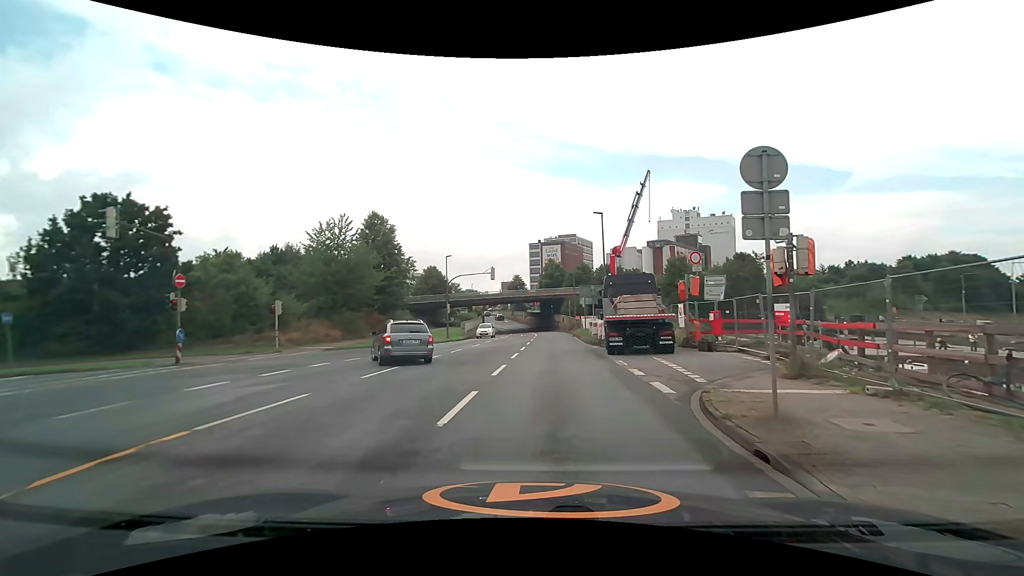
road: unclassified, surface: asphalt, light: Day
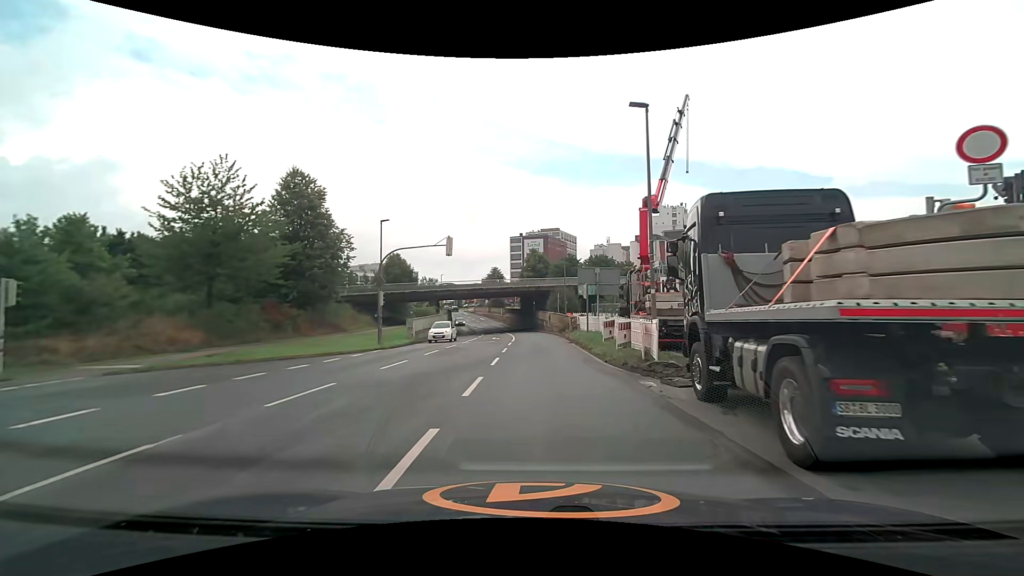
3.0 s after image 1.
(+0.2, +15.8) m; +2°
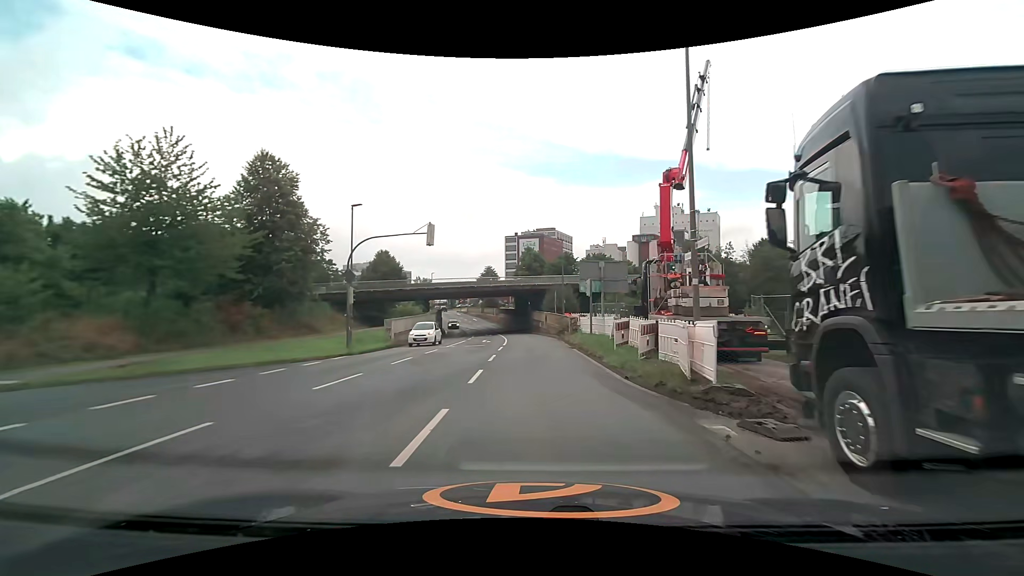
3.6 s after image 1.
(0.0, +4.3) m; +1°
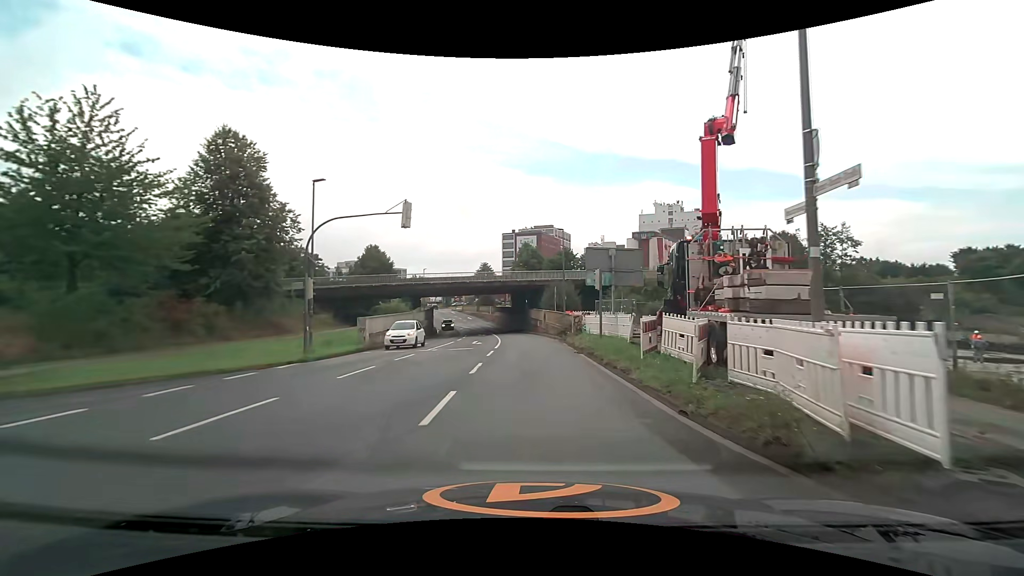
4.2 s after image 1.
(0.0, +4.6) m; -1°
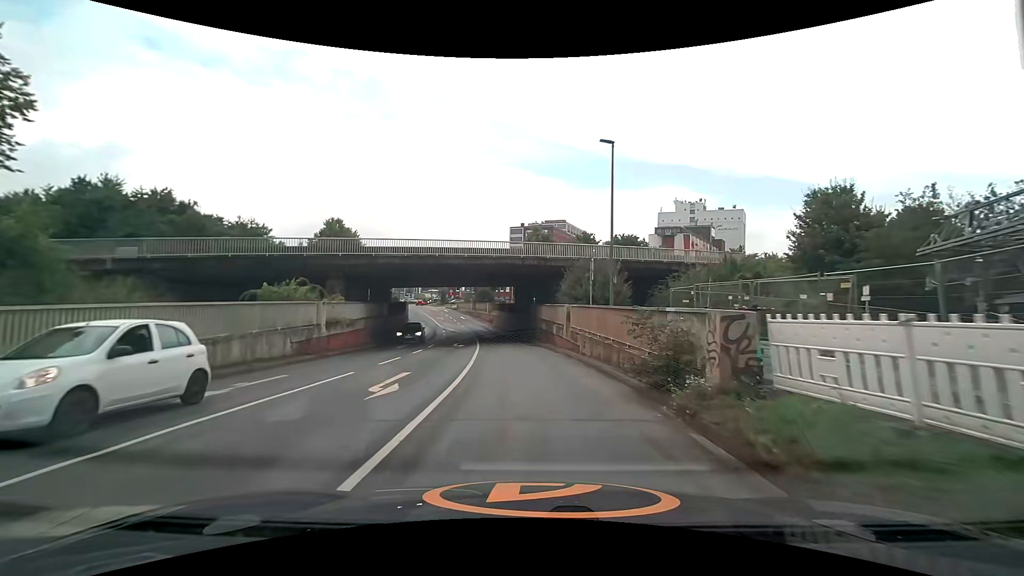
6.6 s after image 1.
(+0.1, +20.8) m; -1°
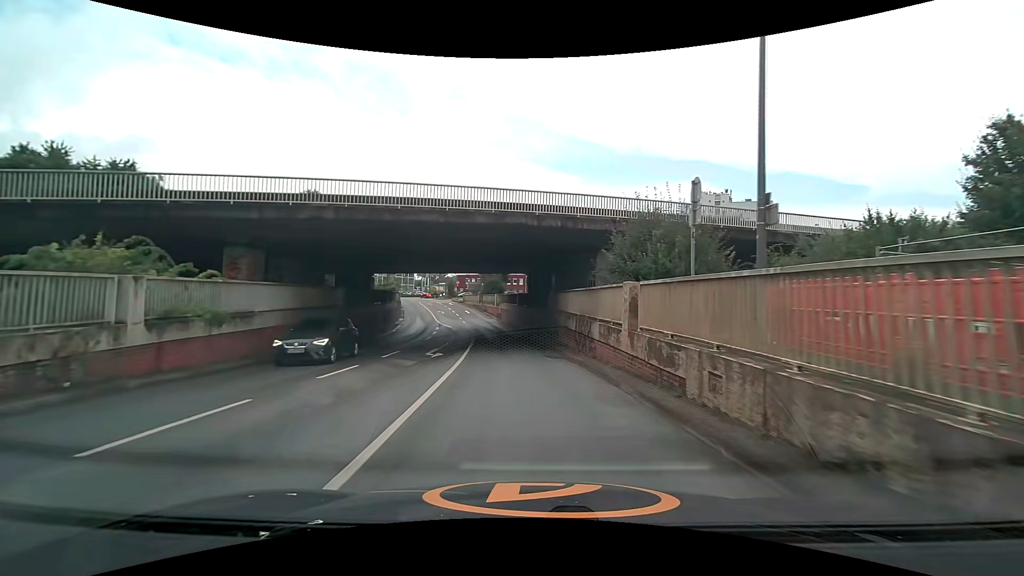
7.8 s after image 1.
(0.0, +11.8) m; -1°
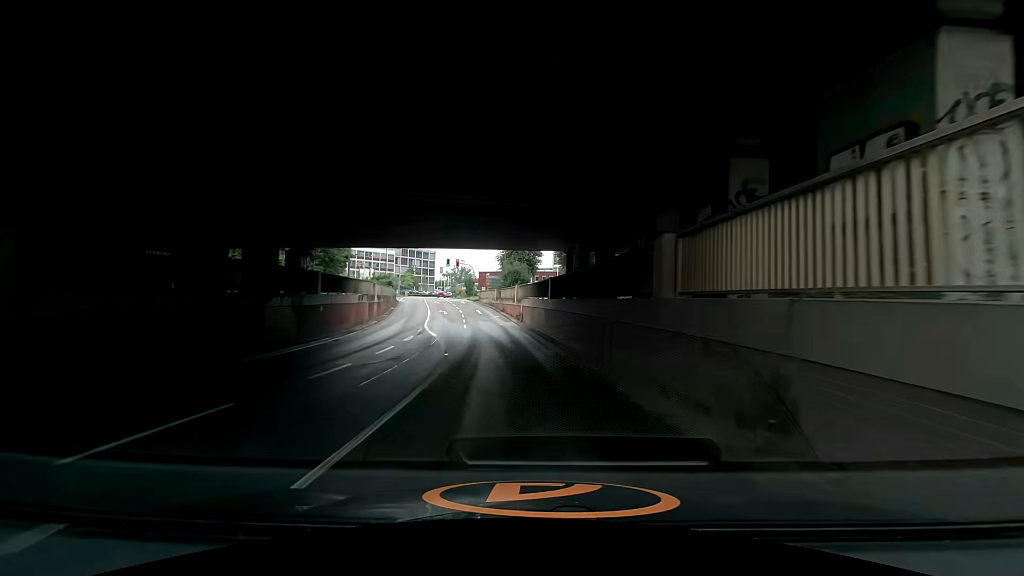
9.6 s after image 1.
(-0.4, +18.8) m; -3°
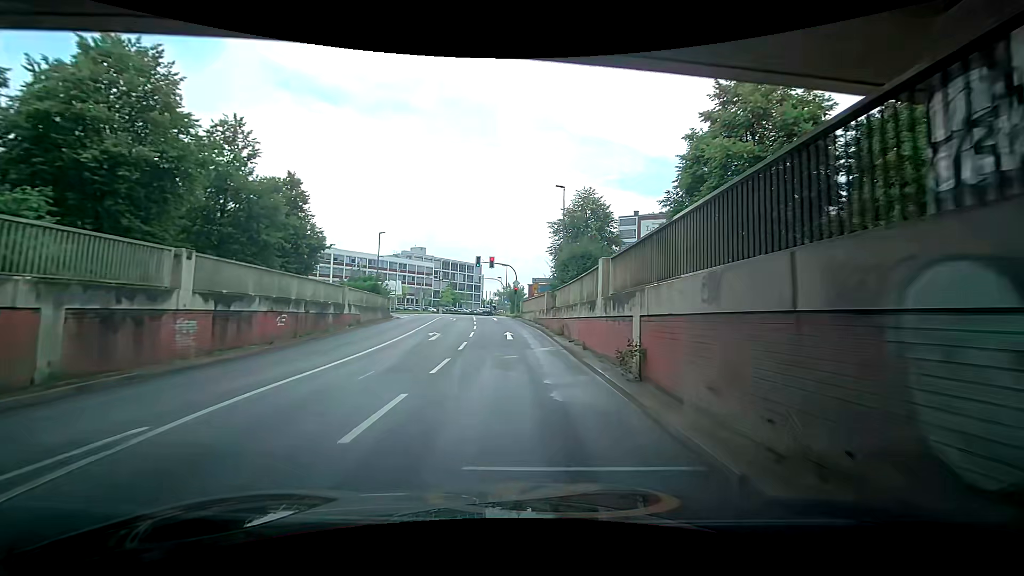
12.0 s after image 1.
(-1.2, +26.6) m; -6°
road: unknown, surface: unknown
